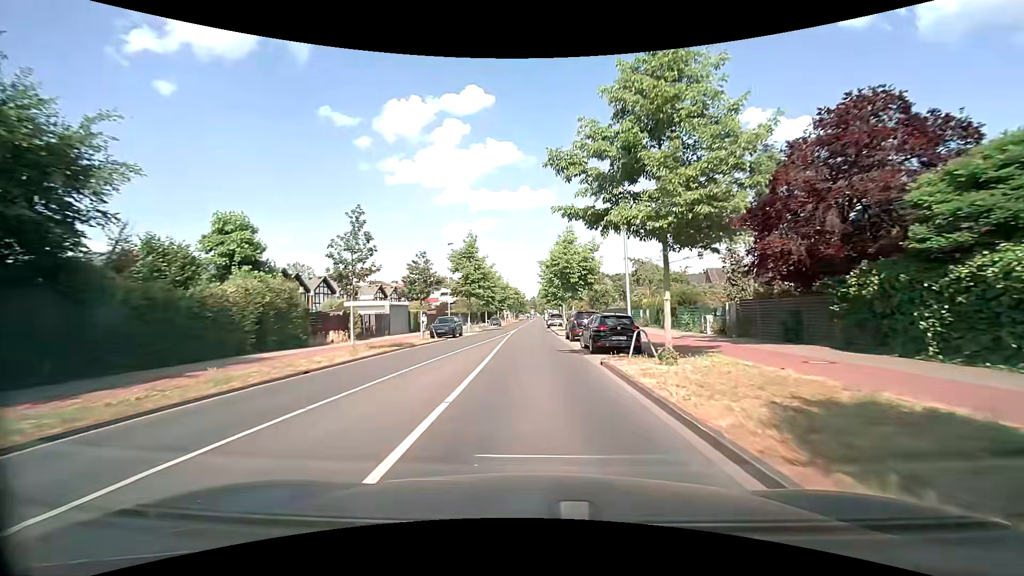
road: tertiary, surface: asphalt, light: Day
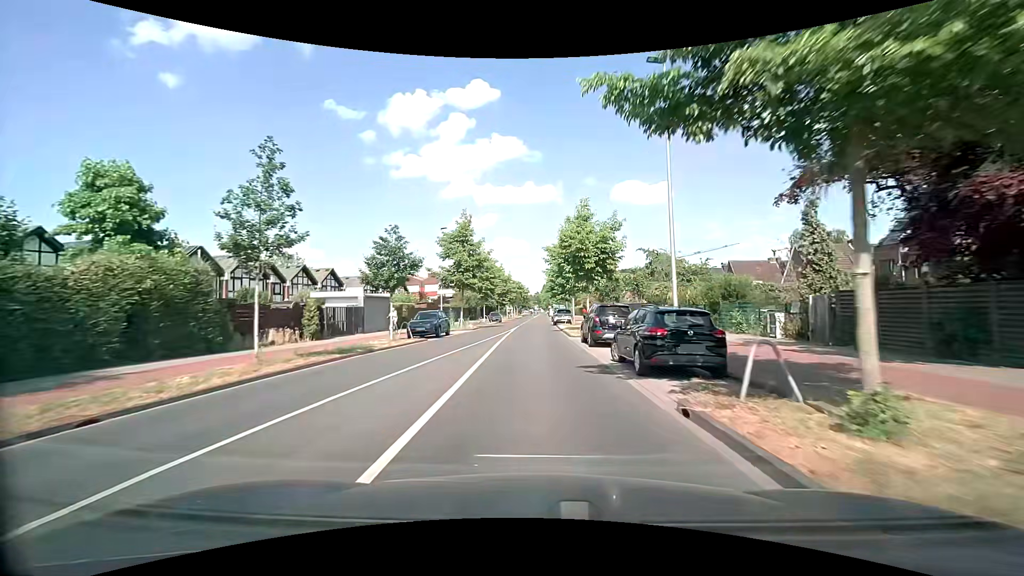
(0.0, +7.4) m; -1°
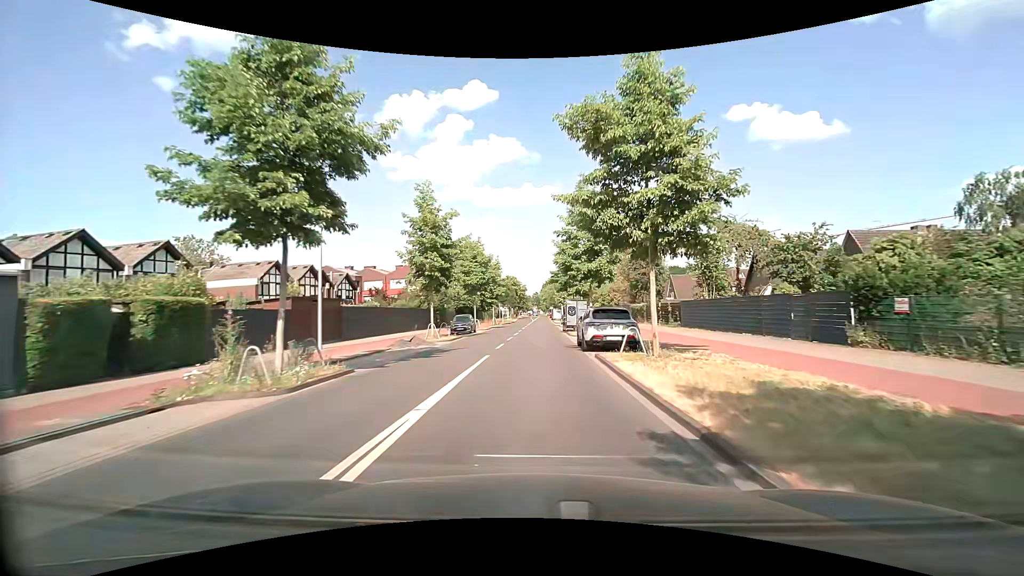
(+0.2, +29.5) m; 0°
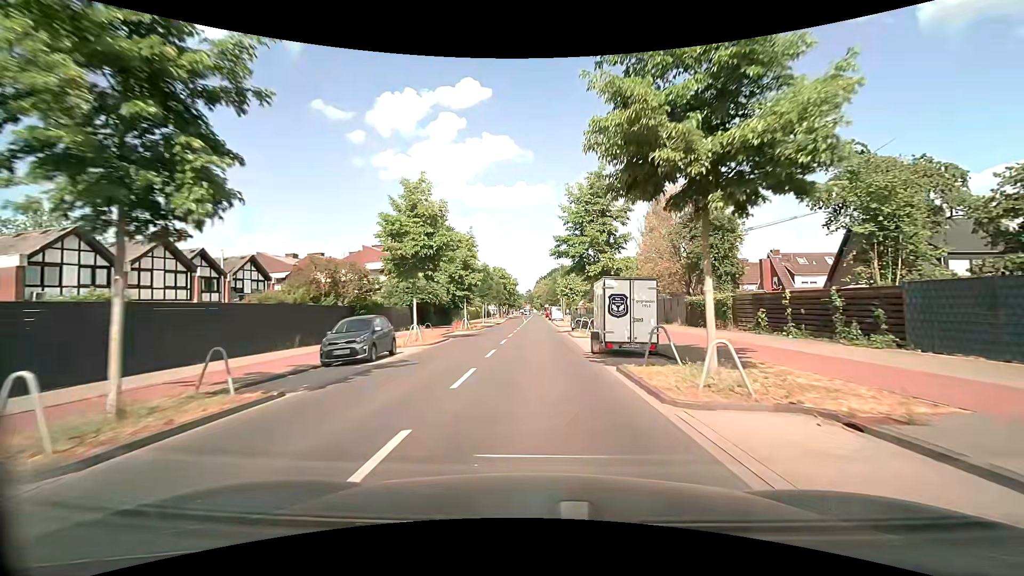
(0.0, +22.0) m; +1°
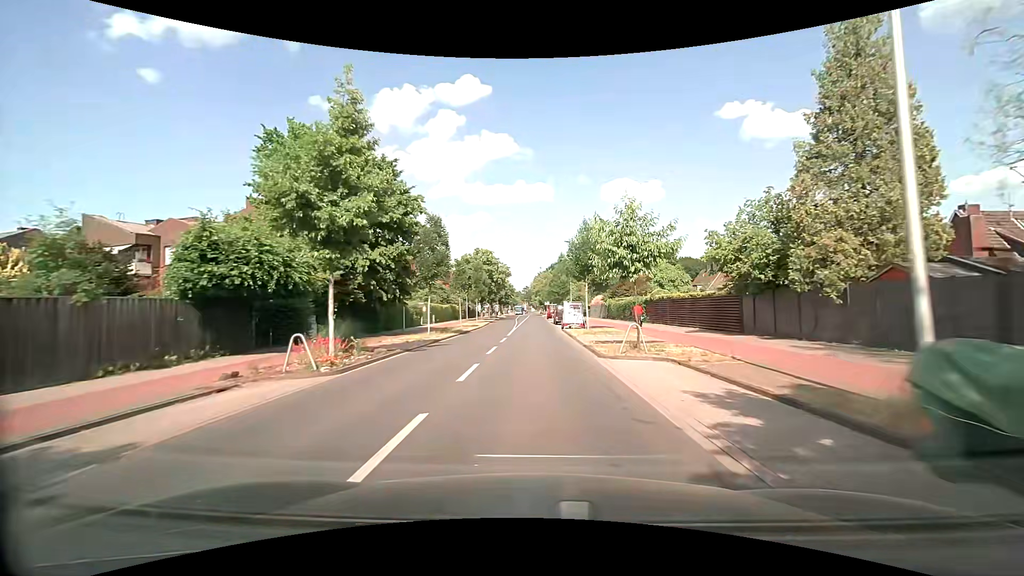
(-0.3, +29.2) m; 0°
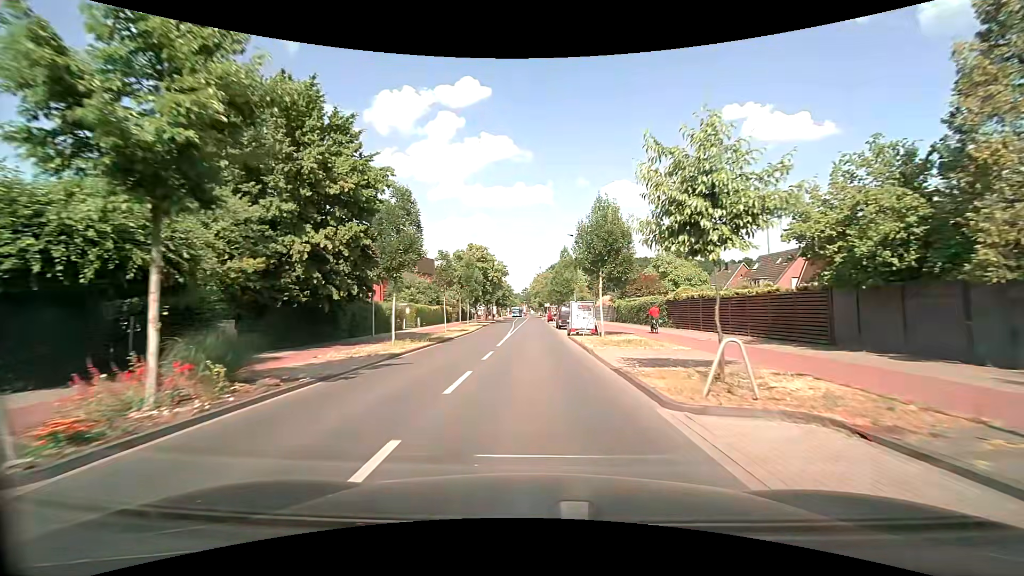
(0.0, +7.3) m; 0°
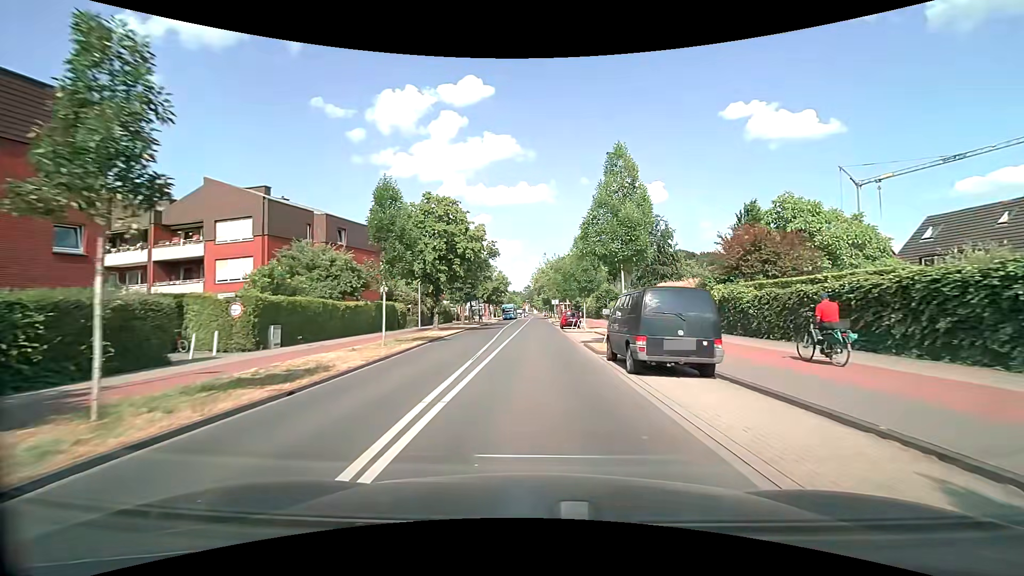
(-0.2, +29.7) m; -1°
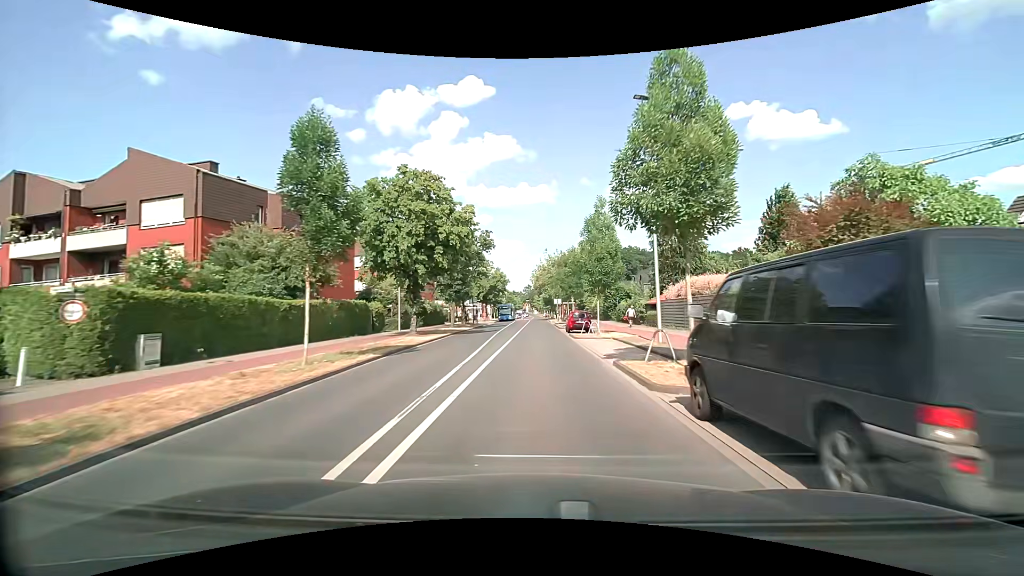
(0.0, +7.6) m; 0°
(0, +10) (0, +20) (0, +30) (0, +40) (0, +50) (0, +60) (0, +70) (+1, +80) (+1, +90) (+1, +100) m
